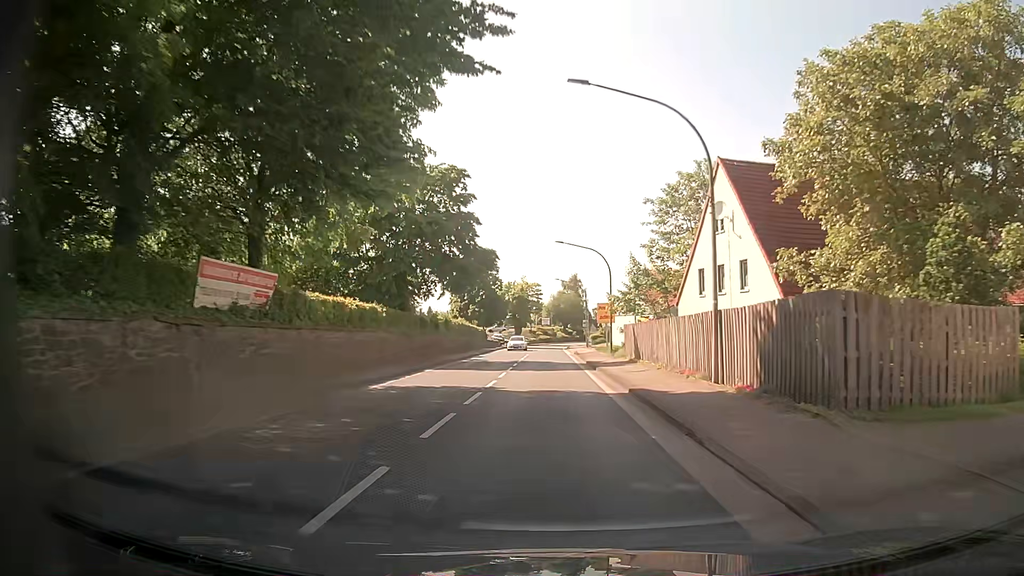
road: primary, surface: asphalt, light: Day
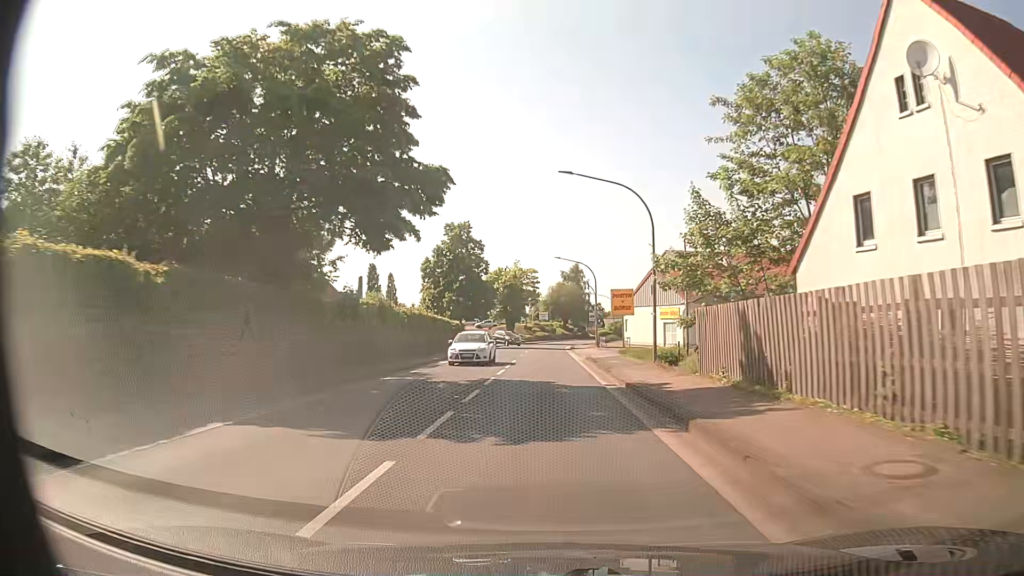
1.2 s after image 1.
(+0.1, +18.8) m; 0°
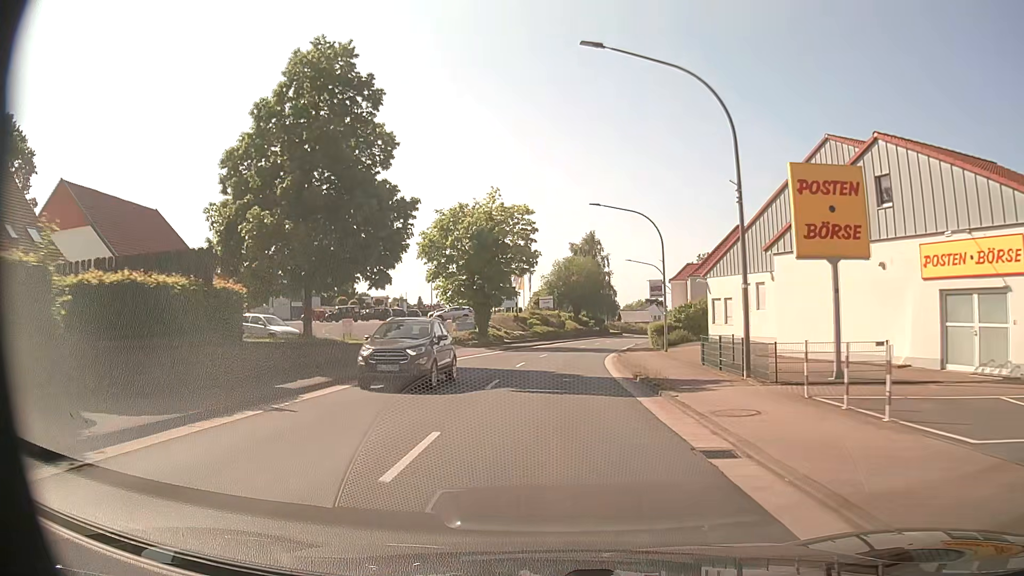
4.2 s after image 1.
(+0.1, +43.9) m; 0°
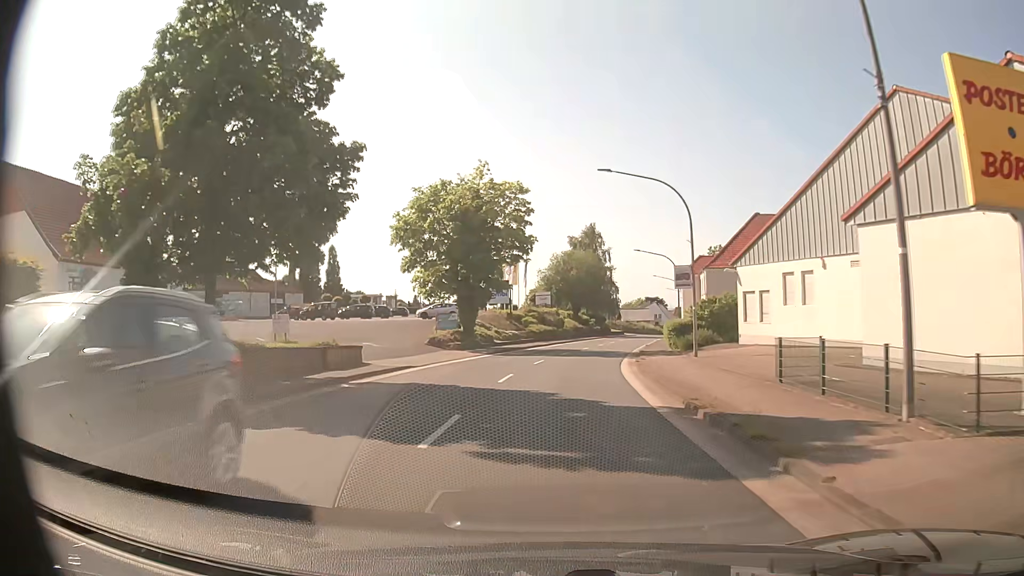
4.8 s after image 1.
(0.0, +7.3) m; 0°
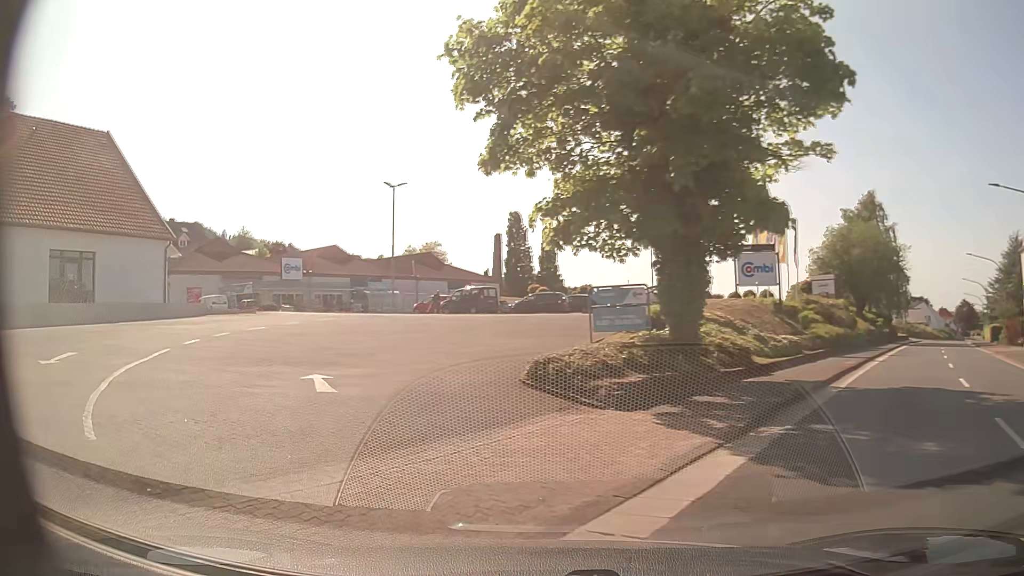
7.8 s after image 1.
(-1.2, +26.0) m; -20°
